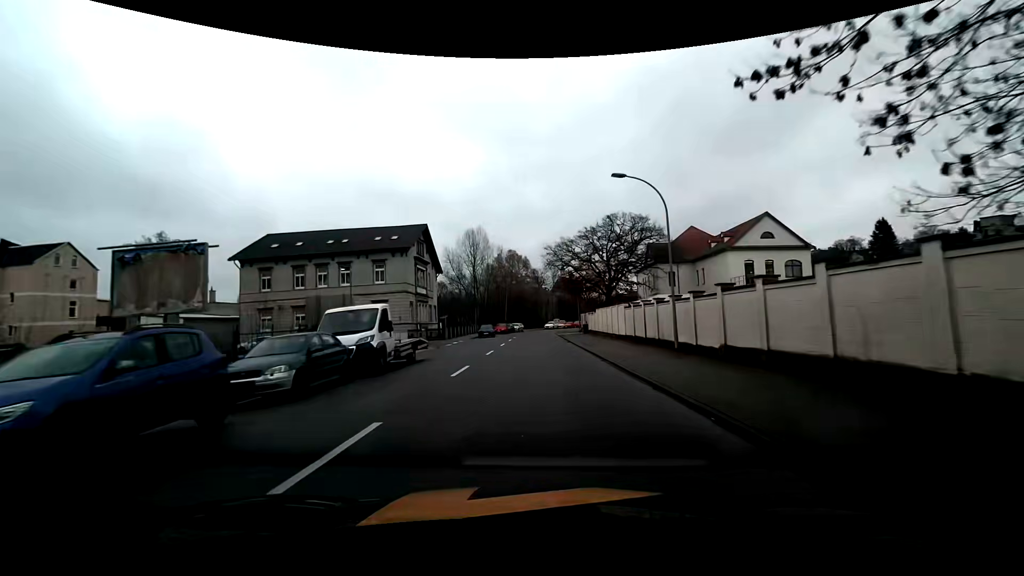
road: tertiary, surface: asphalt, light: Day
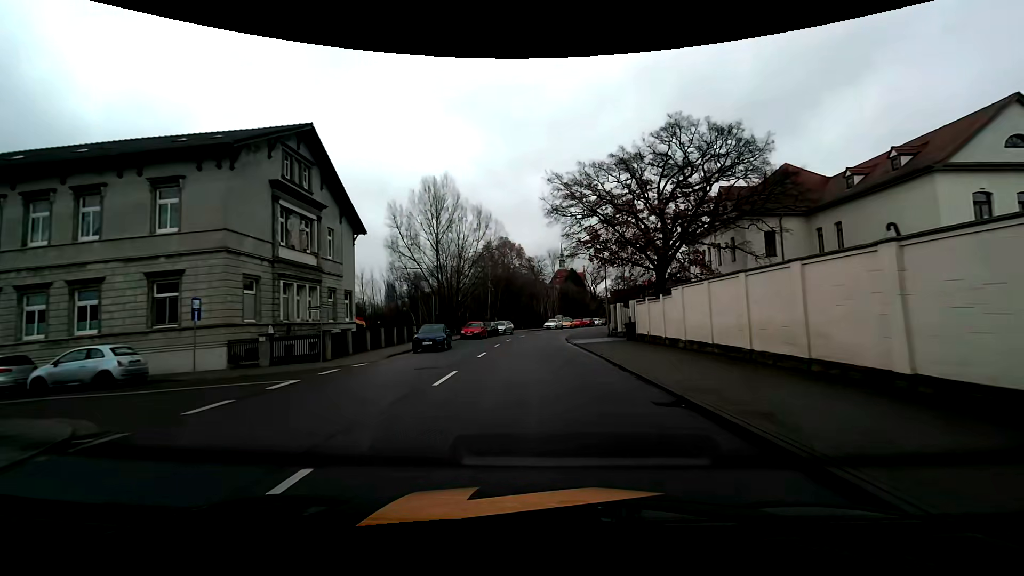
(0.0, +28.9) m; 0°
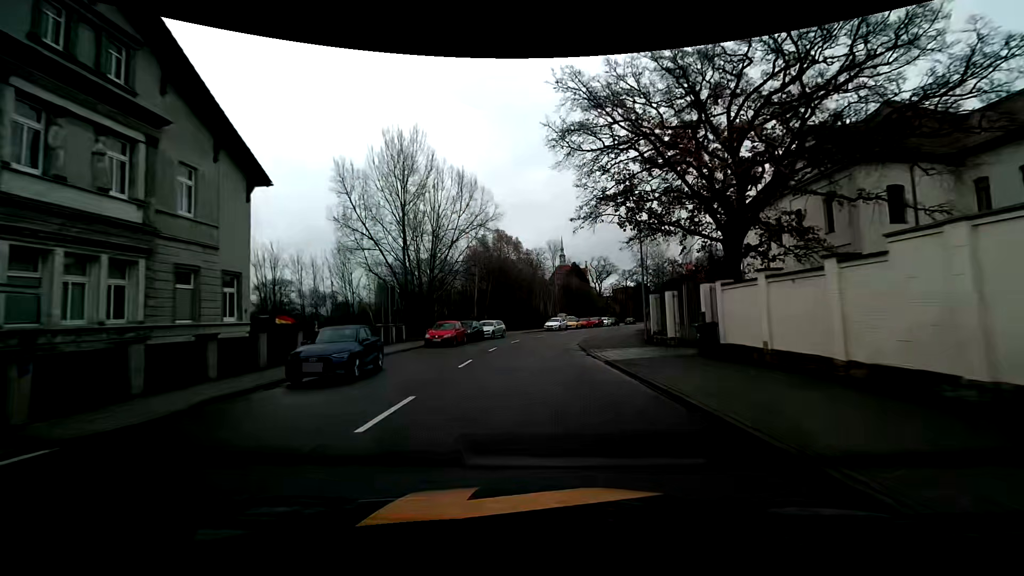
(0.0, +13.3) m; 0°
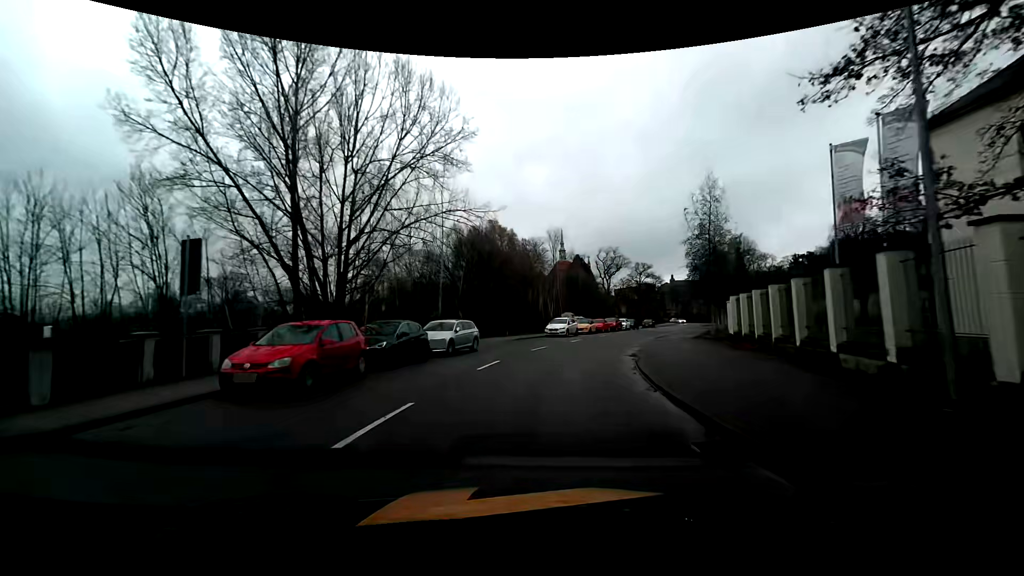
(+0.1, +18.6) m; 0°
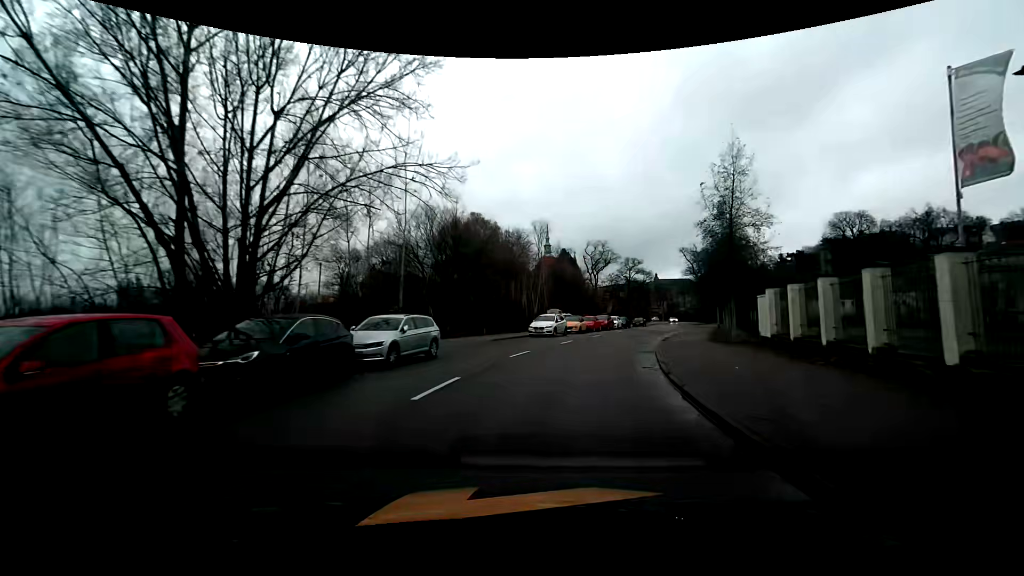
(+0.1, +6.1) m; +2°
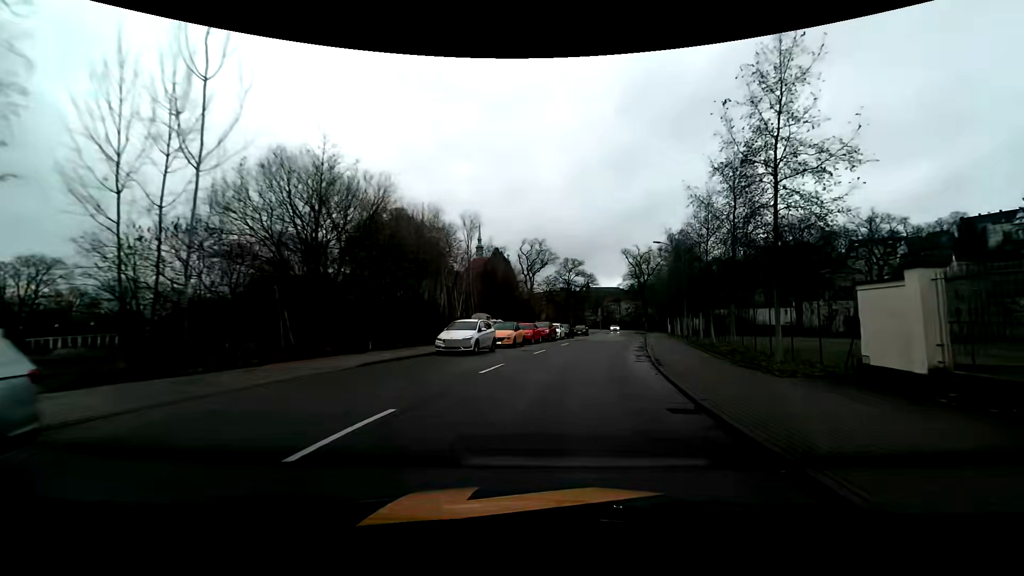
(+0.8, +12.1) m; +8°
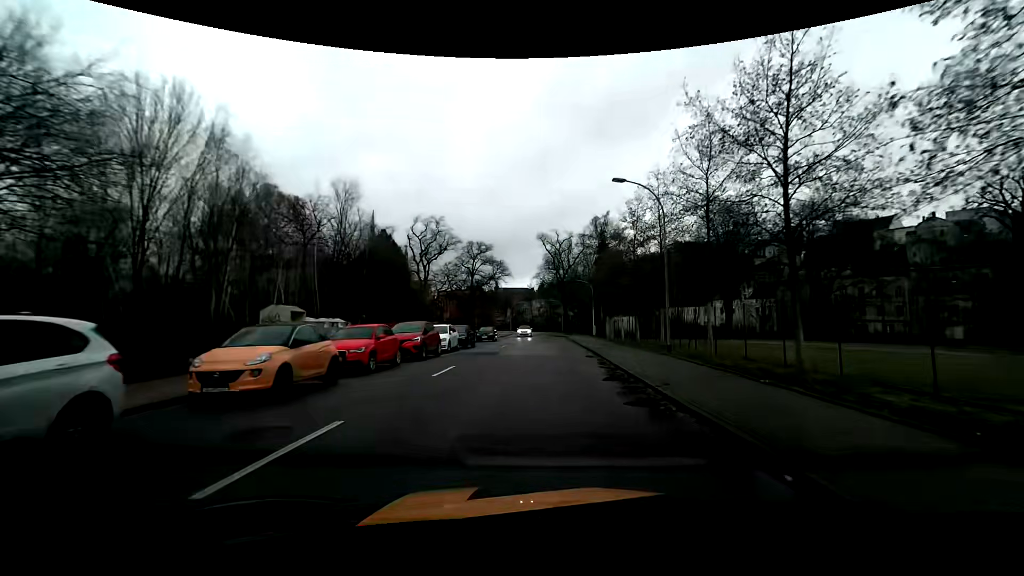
(+1.7, +18.4) m; +10°
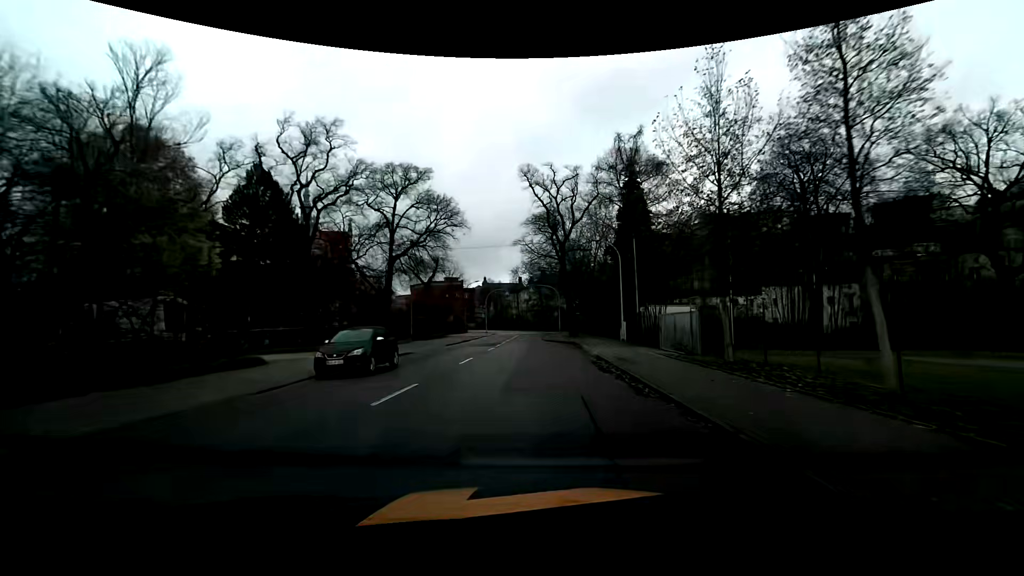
(+1.0, +31.6) m; +1°
(0, +10) (-1, +20) (-1, +30) (-1, +40) (-1, +50) (-1, +60) (-1, +70) (-1, +80) (-2, +90) (-5, +100) m
